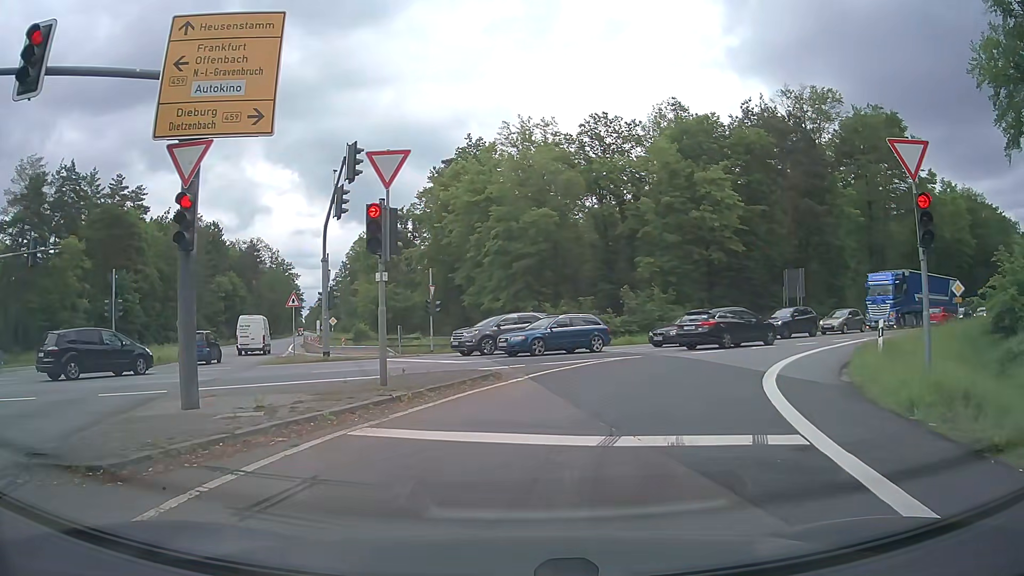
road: secondary_link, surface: asphalt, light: Day
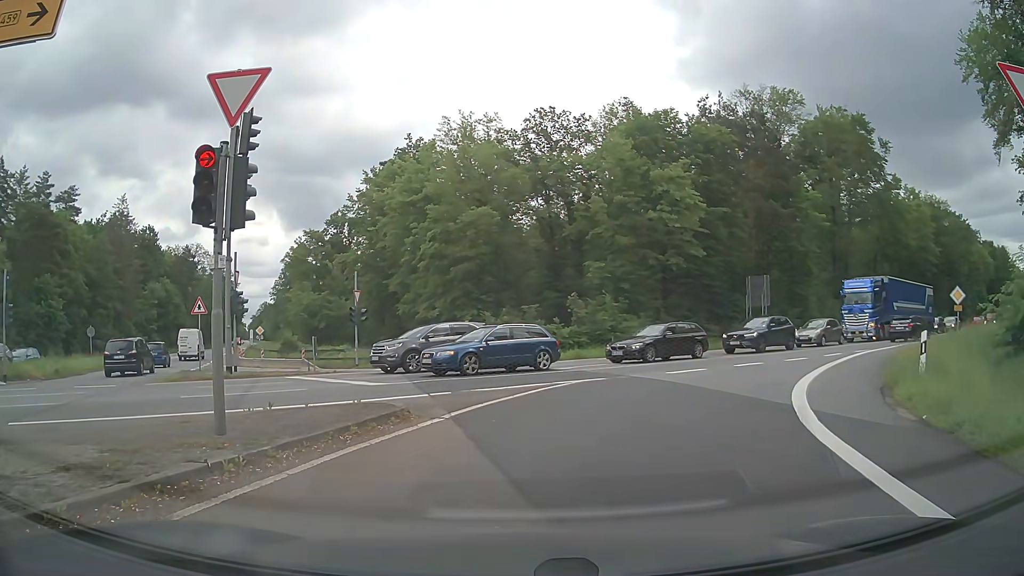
(+0.2, +4.2) m; +7°
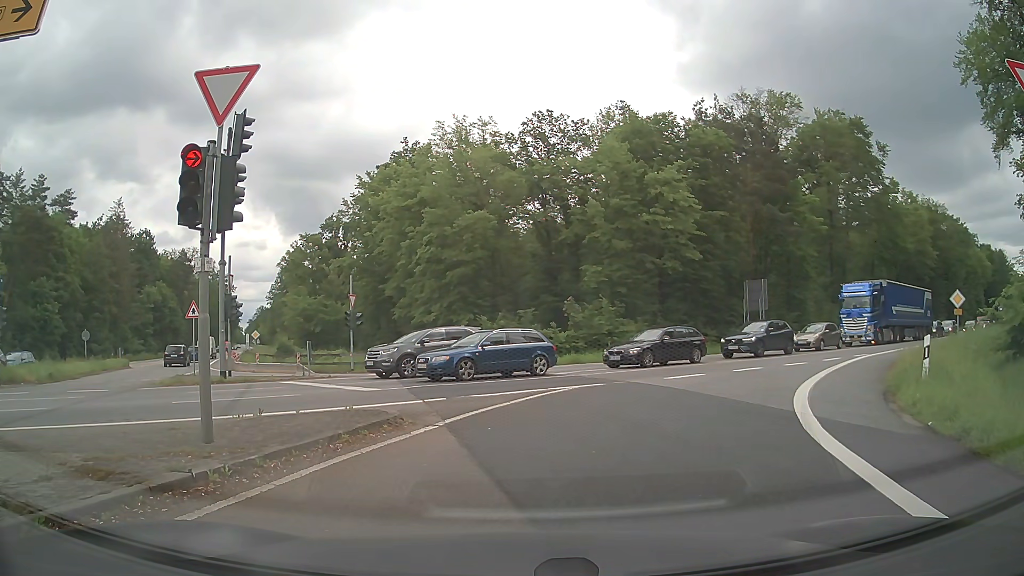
(0.0, +0.3) m; 0°
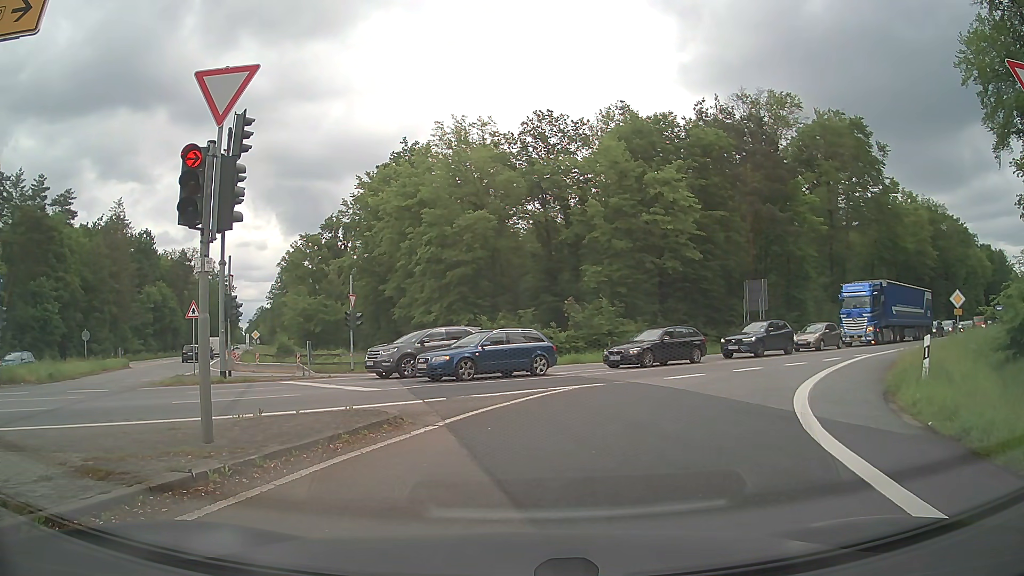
(0.0, 0.0) m; 0°
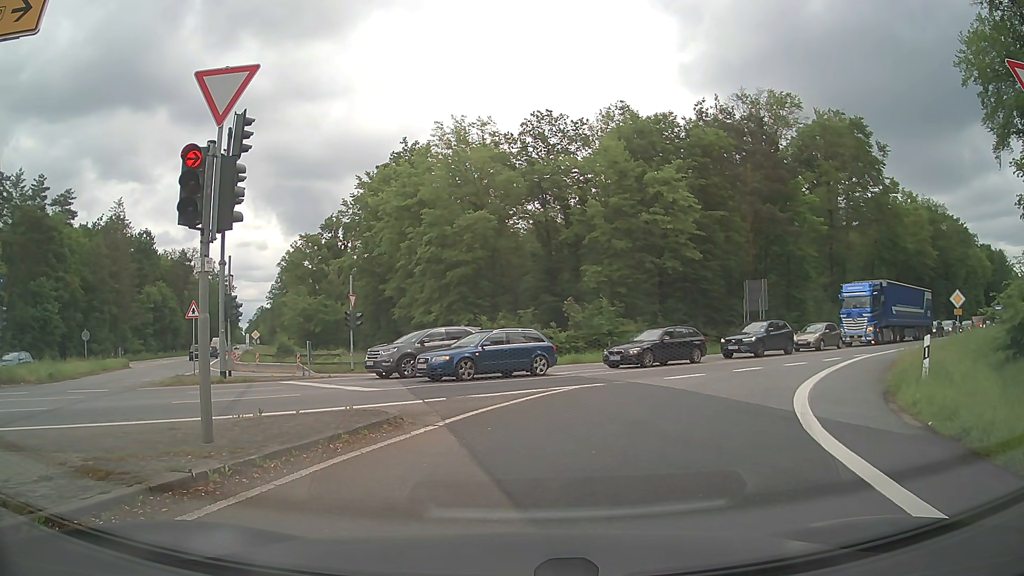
(0.0, 0.0) m; 0°
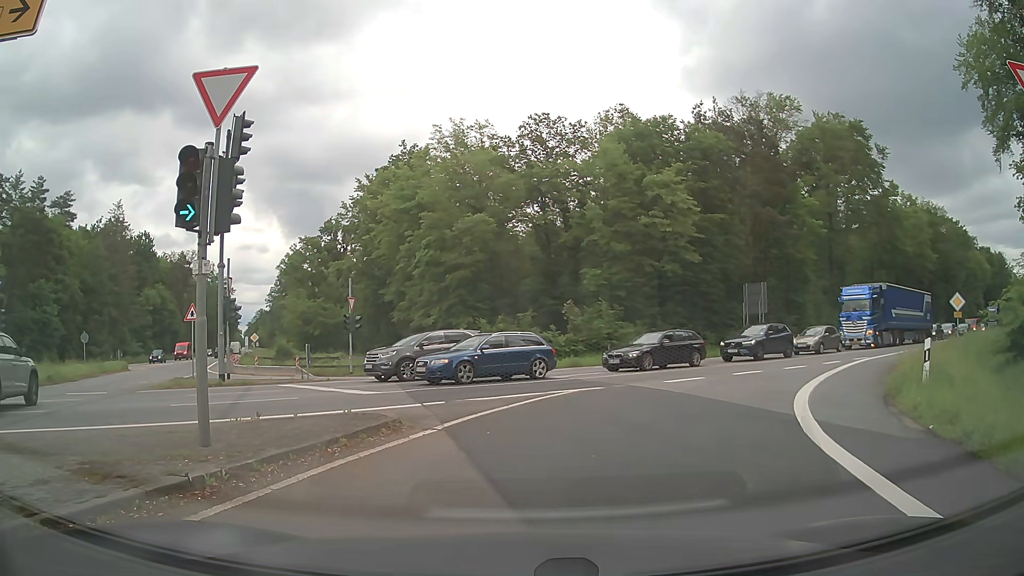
(0.0, 0.0) m; 0°
